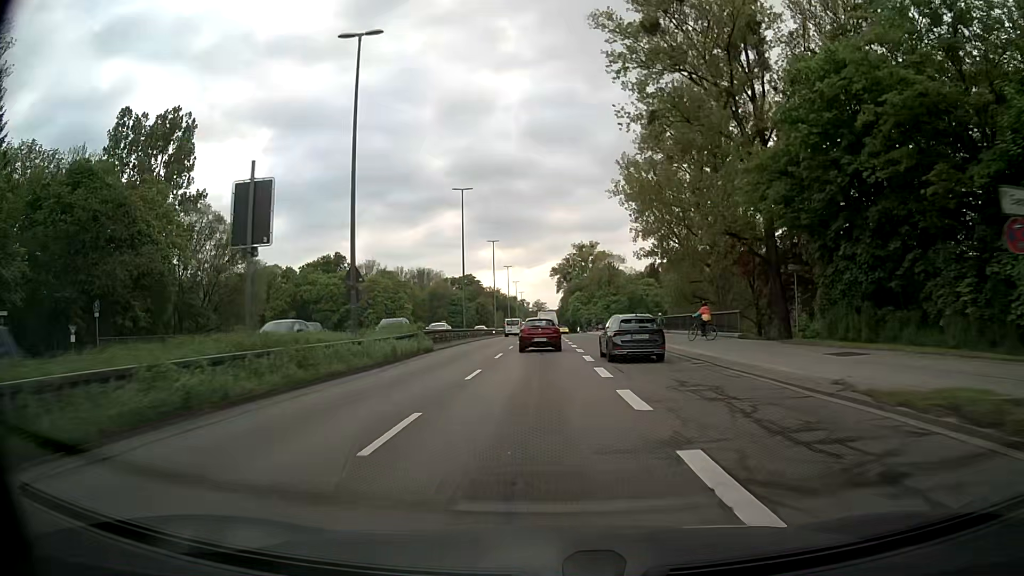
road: trunk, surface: asphalt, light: Day
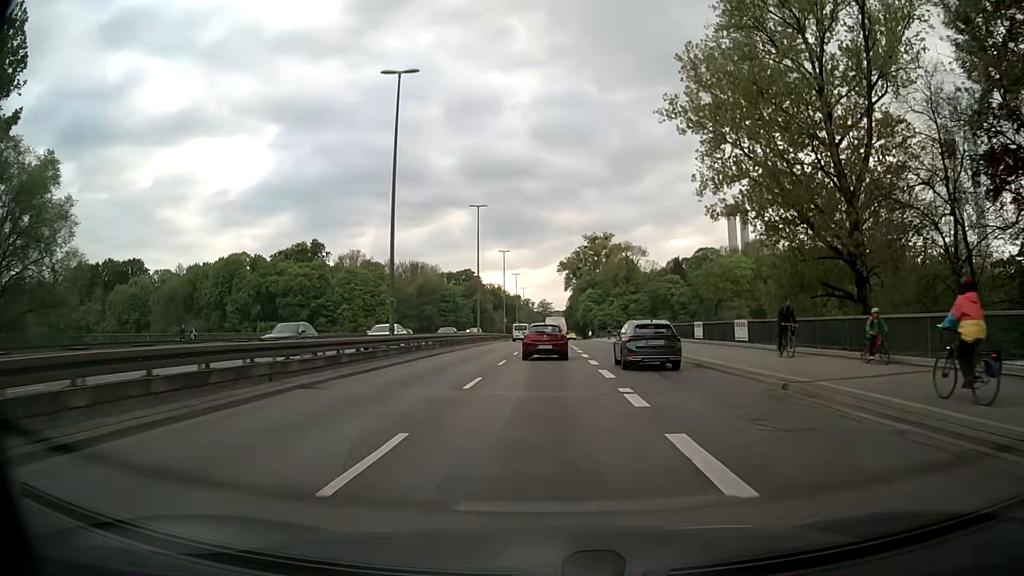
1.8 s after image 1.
(-0.2, +28.7) m; 0°
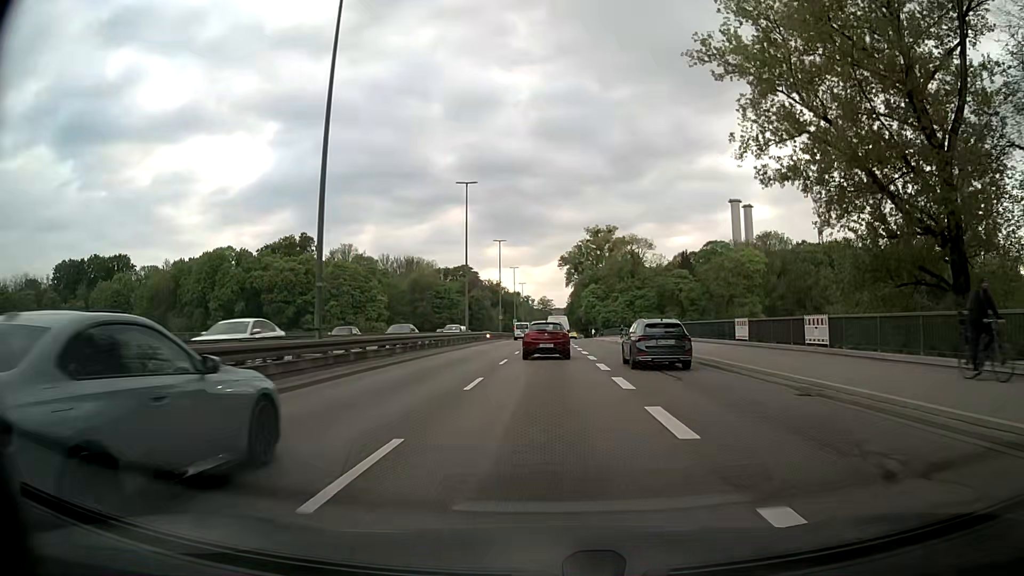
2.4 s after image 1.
(0.0, +9.6) m; 0°
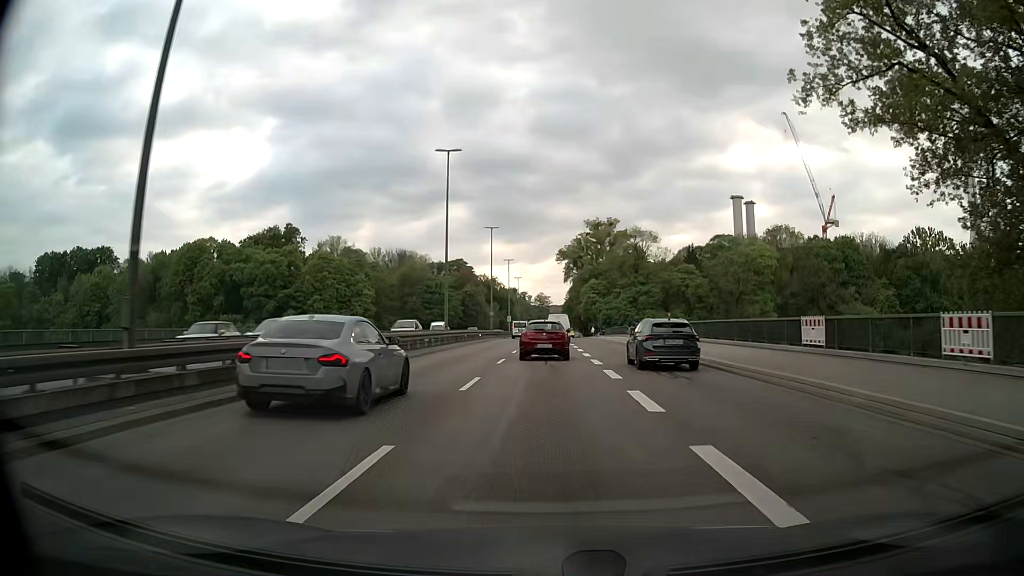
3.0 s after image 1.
(0.0, +9.6) m; 0°
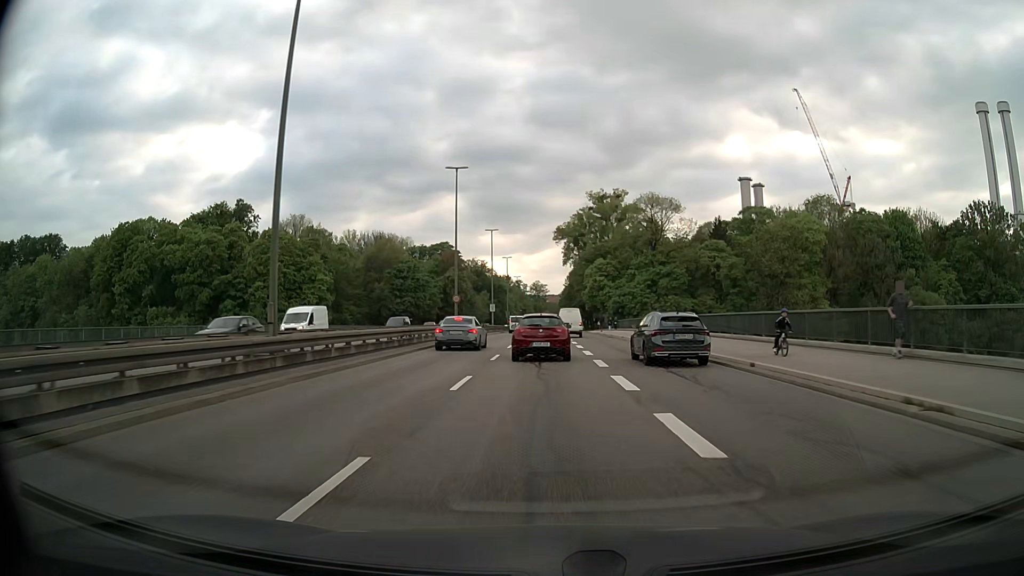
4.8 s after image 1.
(+0.3, +27.7) m; +1°
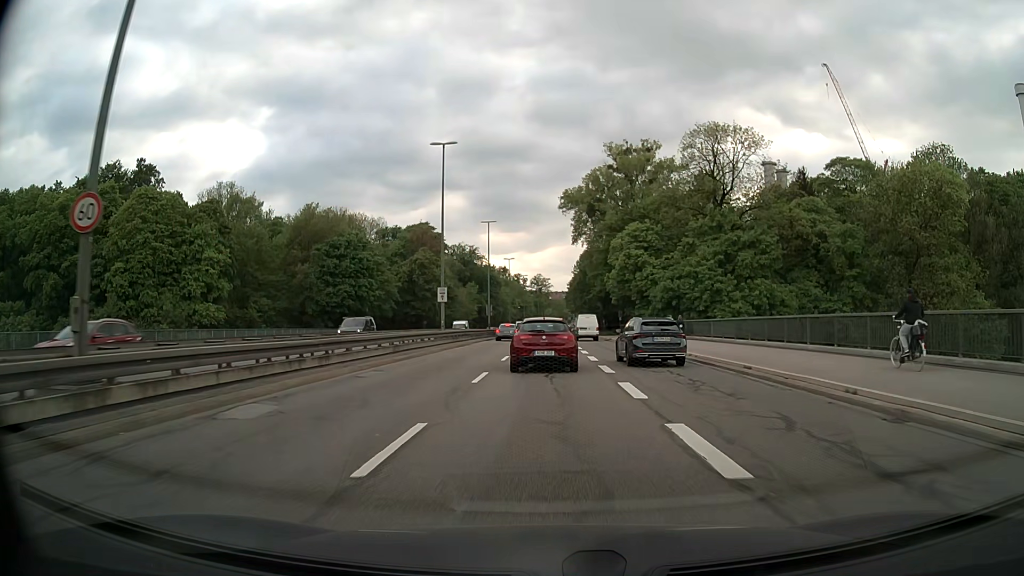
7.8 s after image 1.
(-0.1, +42.6) m; 0°
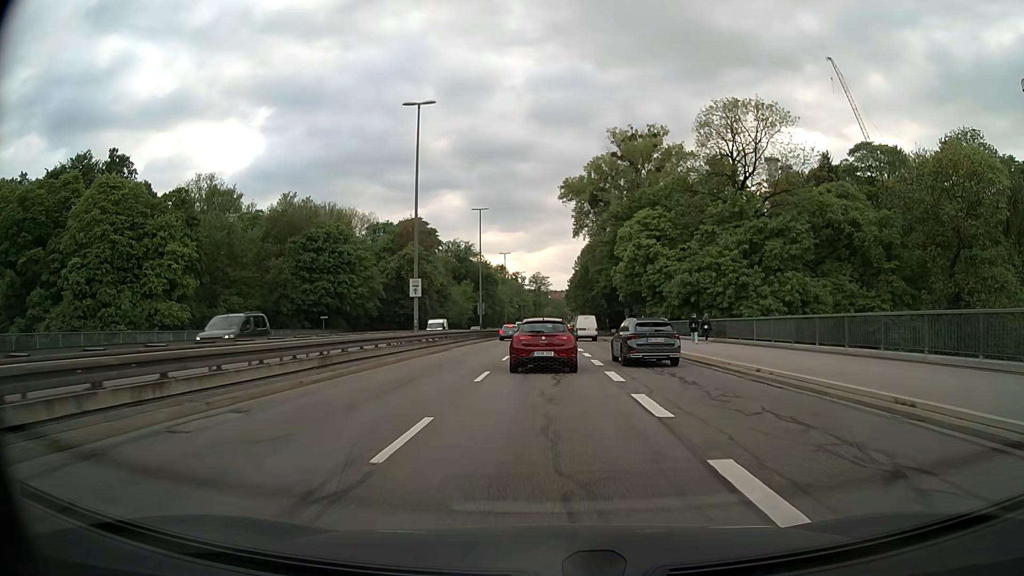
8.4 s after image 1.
(0.0, +8.4) m; 0°
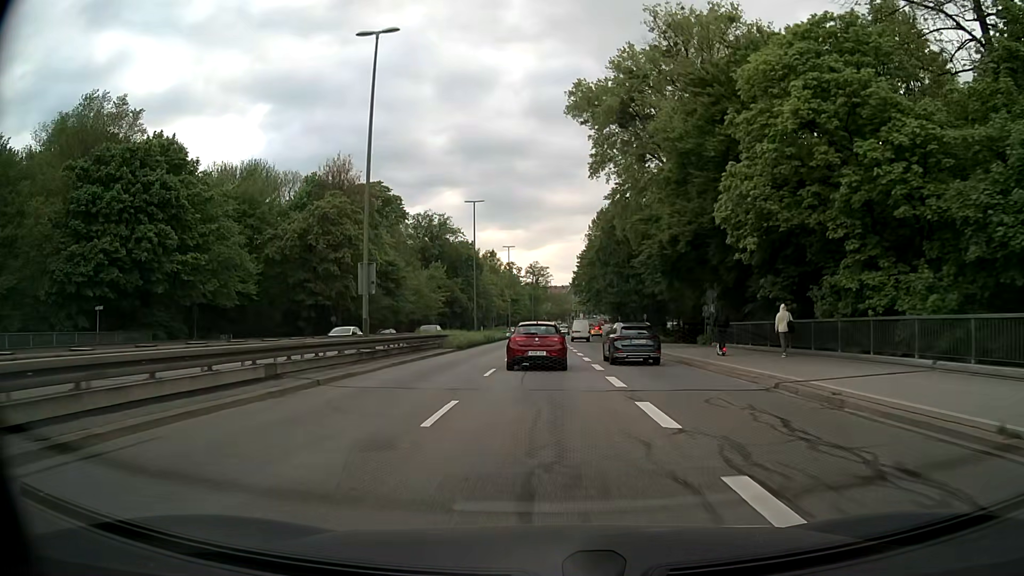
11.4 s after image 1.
(-0.1, +42.7) m; 0°
(0, +10) (0, +20) (0, +30) (0, +40) (0, +50) (0, +60) (0, +70) (0, +80) (+1, +90) (+1, +100) m
